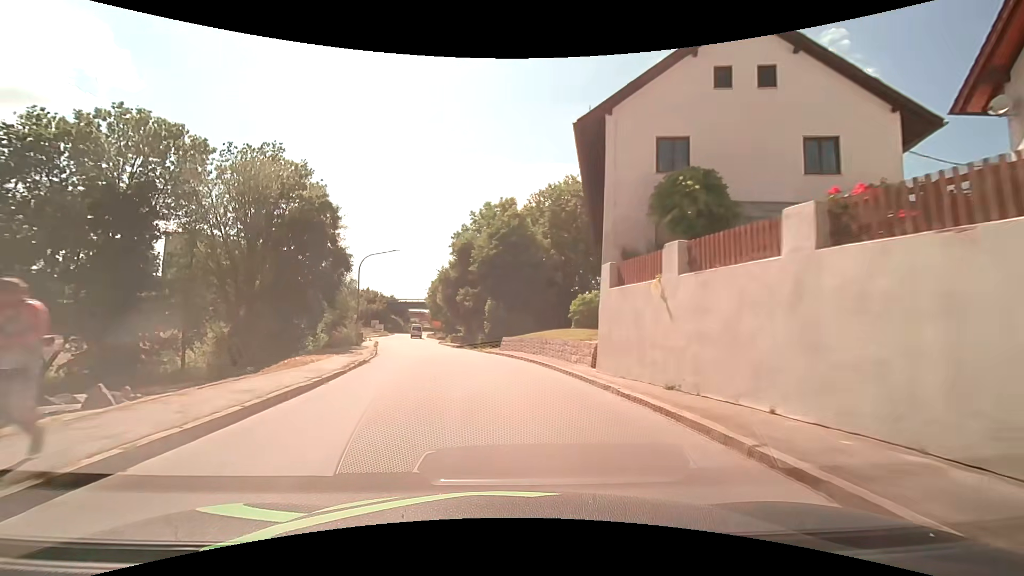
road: secondary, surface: asphalt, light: Day
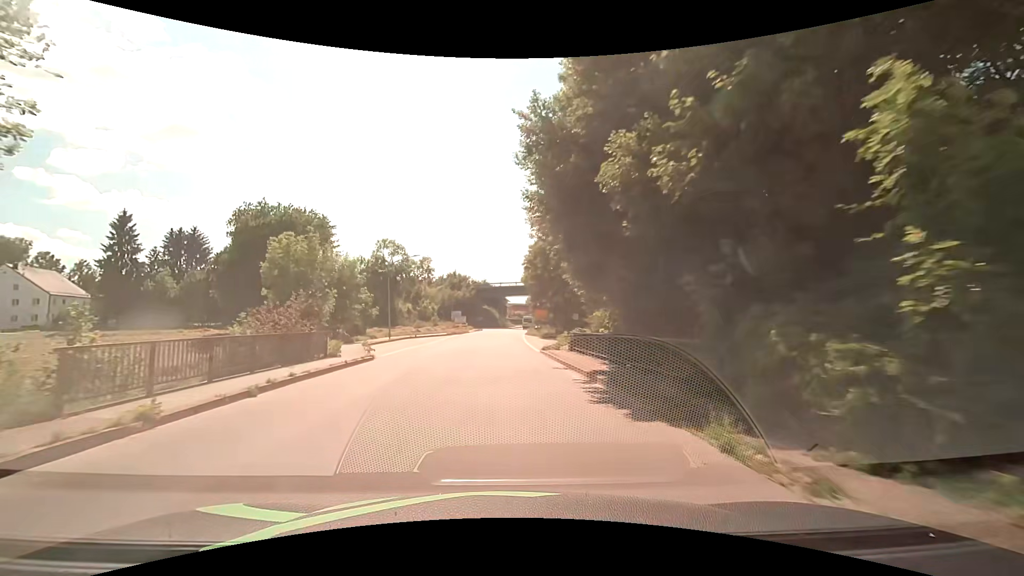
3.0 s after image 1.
(-4.5, +37.5) m; -13°
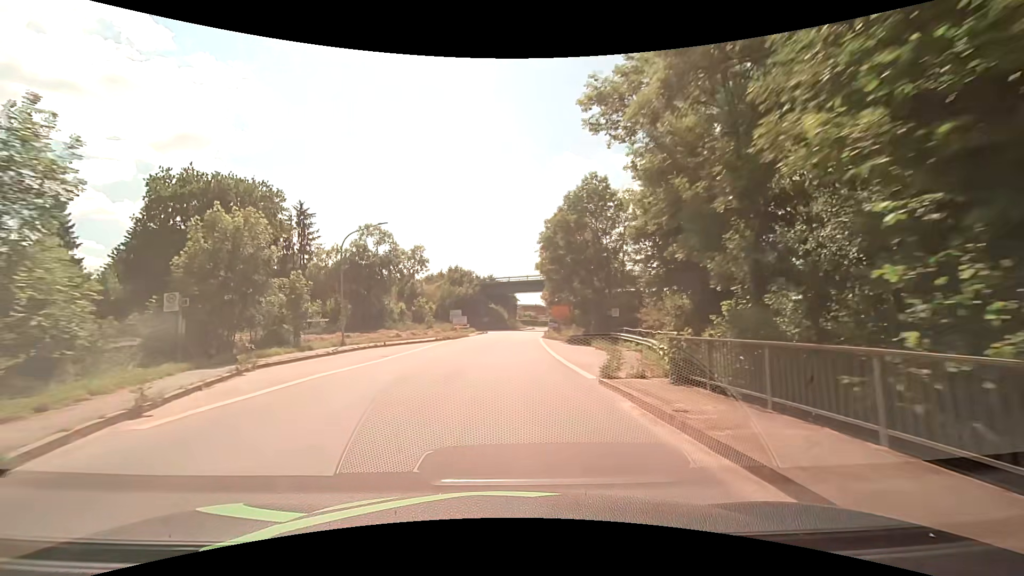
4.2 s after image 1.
(-0.2, +15.3) m; -1°
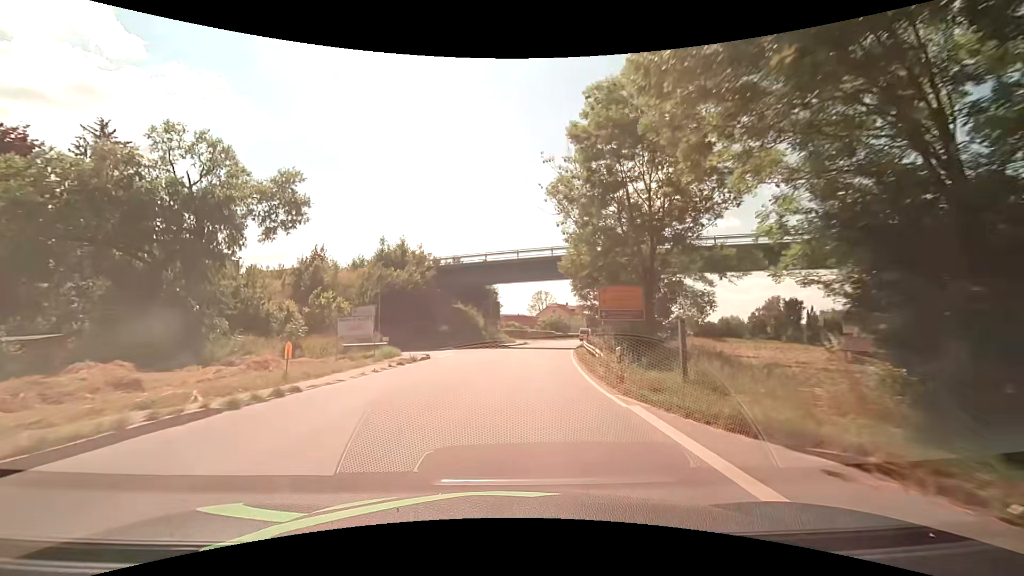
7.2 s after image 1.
(+0.7, +38.1) m; +3°
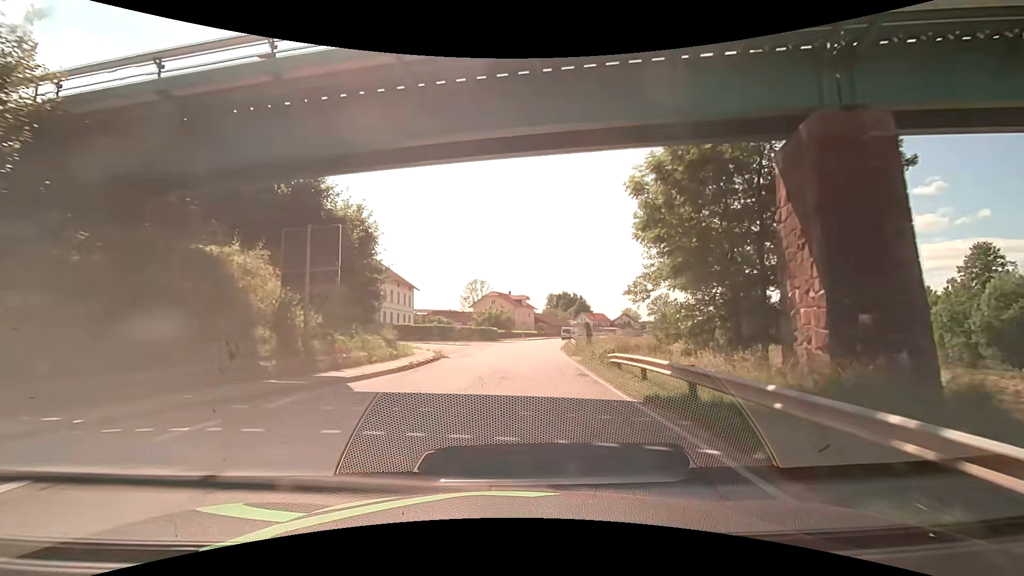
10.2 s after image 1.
(+2.0, +37.7) m; +7°
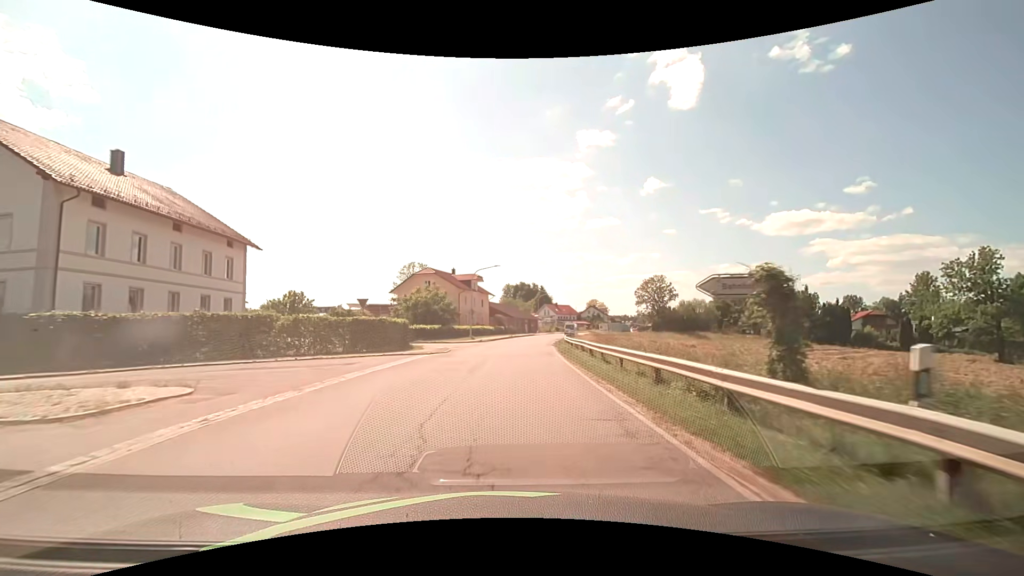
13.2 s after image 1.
(+1.9, +38.1) m; +5°
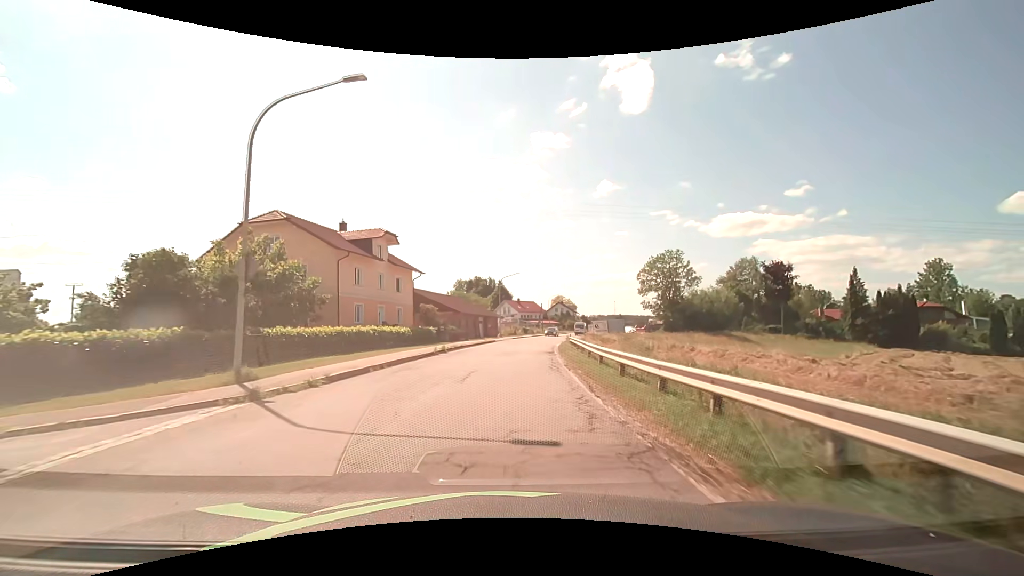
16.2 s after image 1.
(+1.5, +38.3) m; +5°
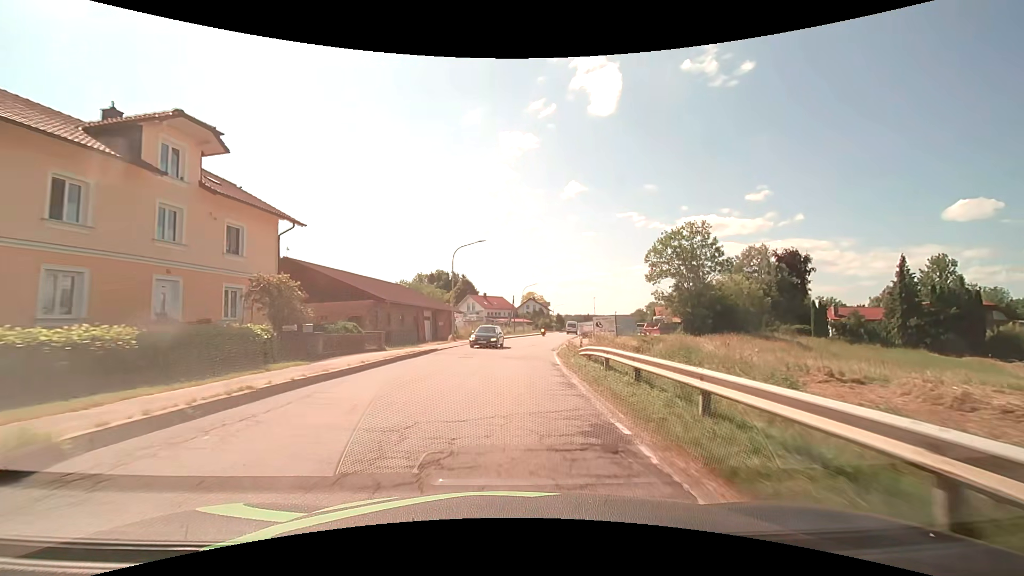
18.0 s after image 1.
(+0.7, +22.9) m; +4°
(0, +10) (+1, +20) (+1, +30) (+2, +40) (+4, +50) (+5, +60) (+7, +70) (+9, +79) (+11, +89) (+13, +99) m
